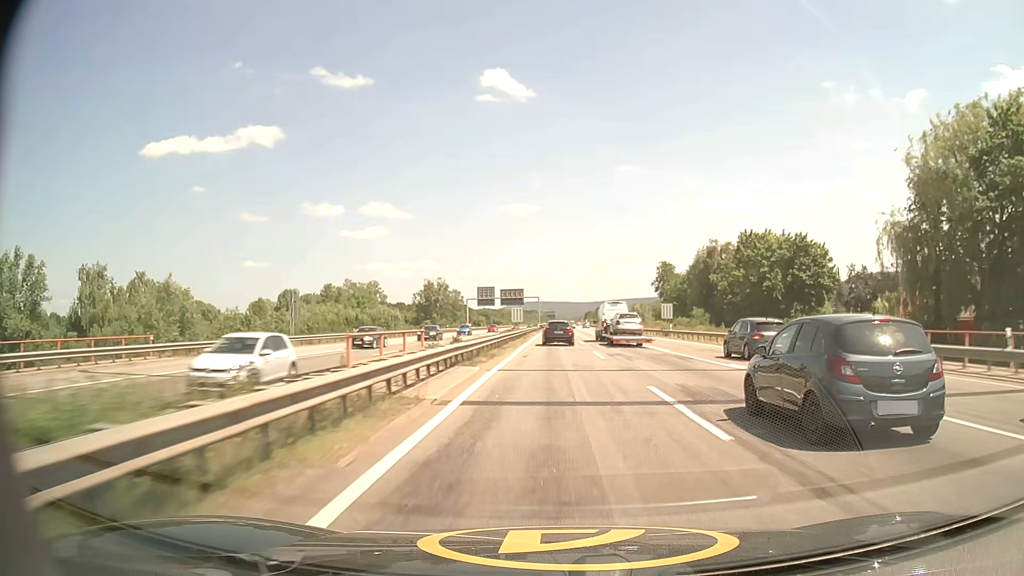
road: motorway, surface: asphalt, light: Day
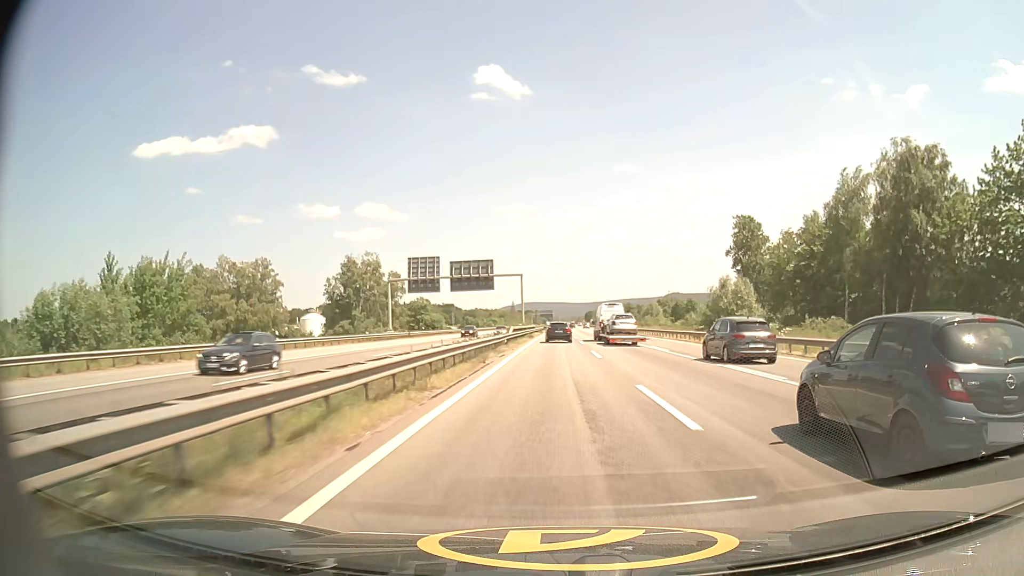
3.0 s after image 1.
(+0.3, +71.7) m; 0°
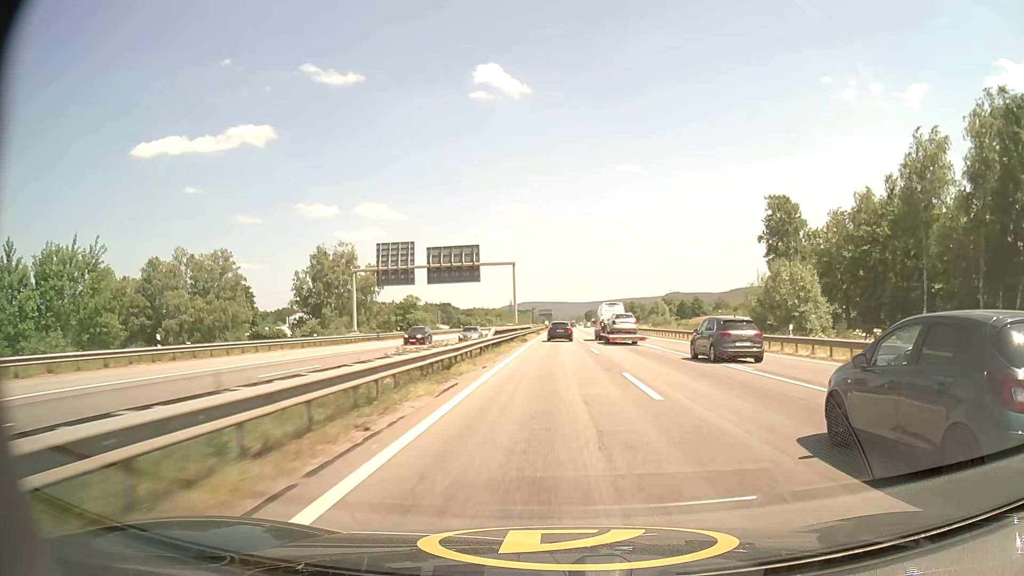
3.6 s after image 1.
(0.0, +14.8) m; 0°
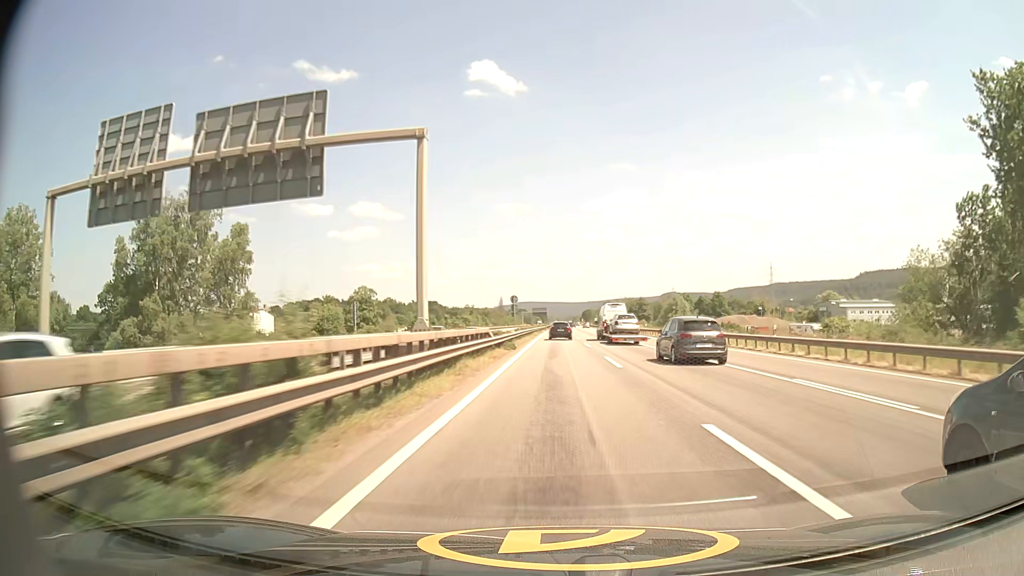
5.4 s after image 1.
(+0.1, +45.4) m; 0°
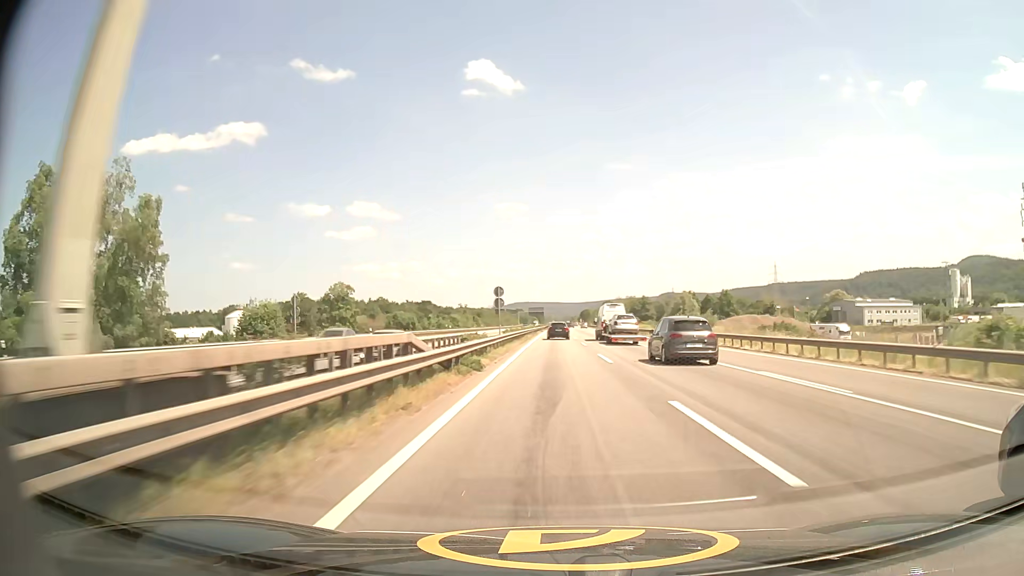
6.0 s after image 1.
(0.0, +15.4) m; 0°
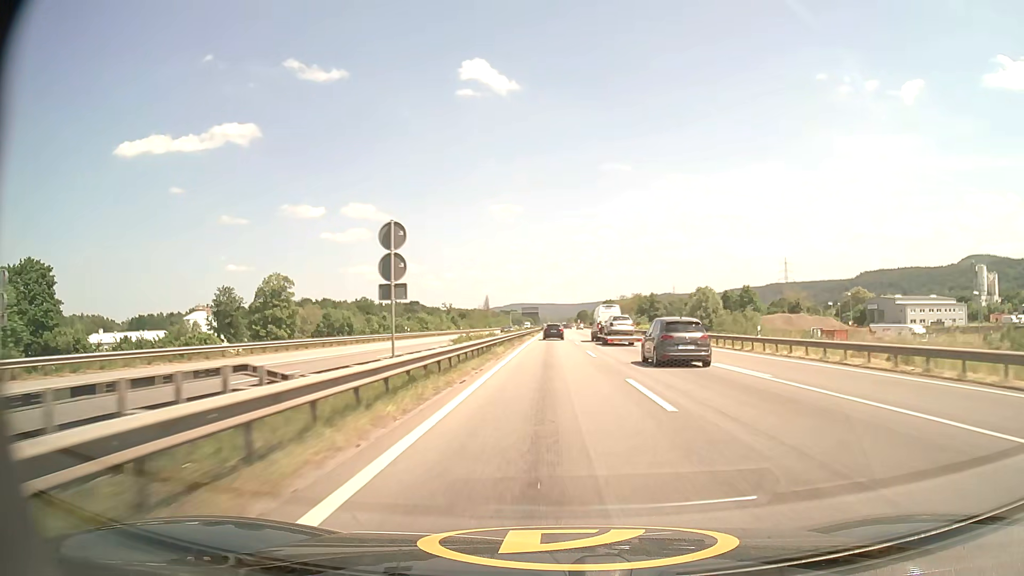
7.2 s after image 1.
(+0.2, +31.2) m; 0°
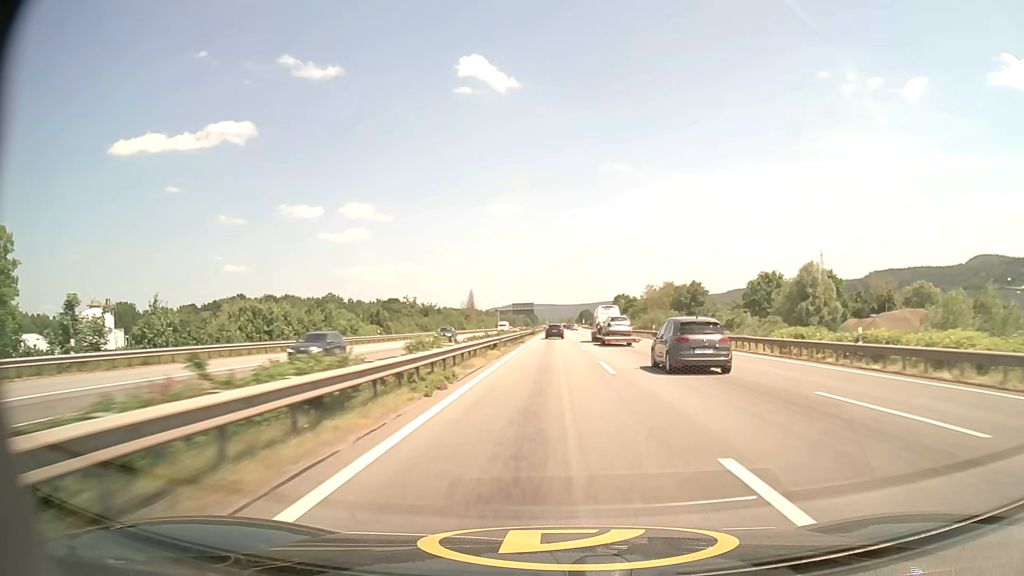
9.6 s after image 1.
(+0.2, +64.4) m; 0°
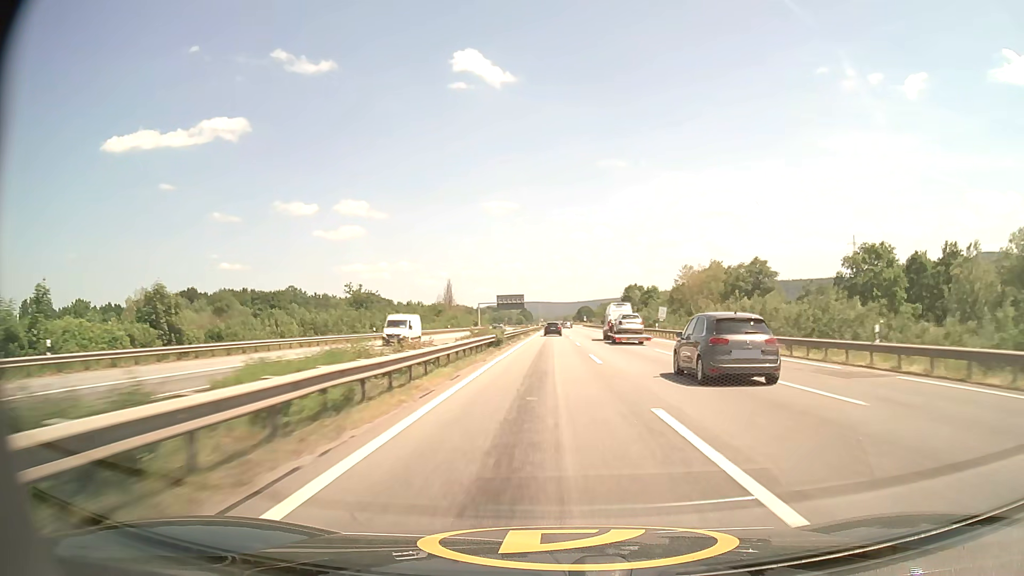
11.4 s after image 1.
(+0.1, +50.7) m; 0°
(0, +10) (0, +20) (0, +30) (0, +40) (0, +50) (0, +60) (0, +70) (0, +80) (0, +90) (0, +100) m
